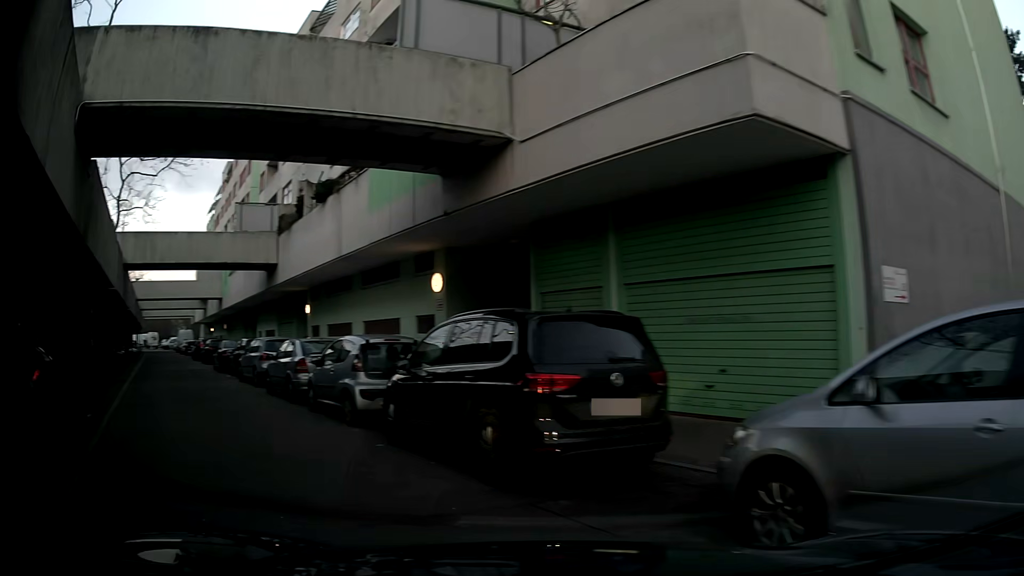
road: residential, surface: asphalt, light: Day
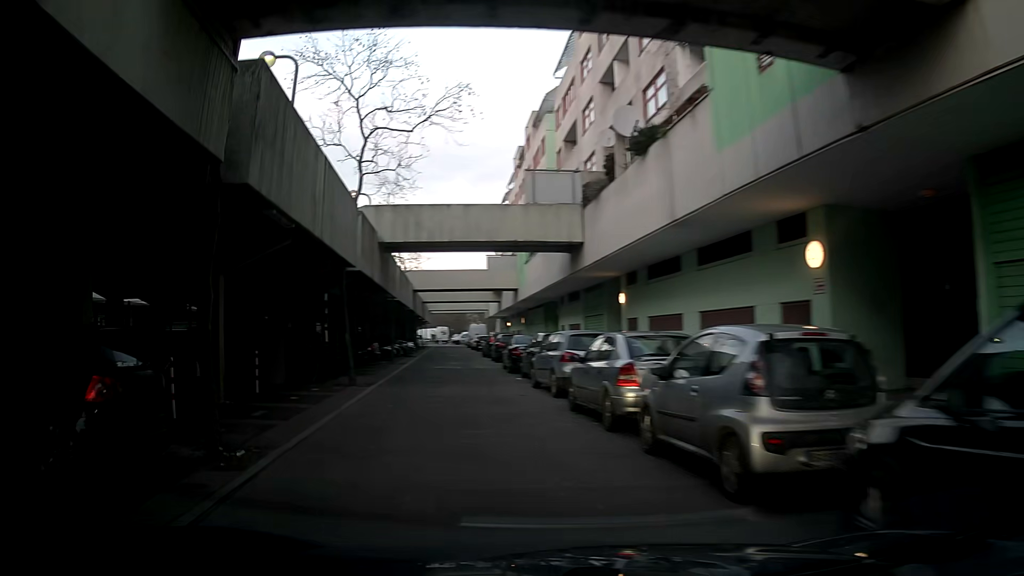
(-1.5, +5.3) m; -26°
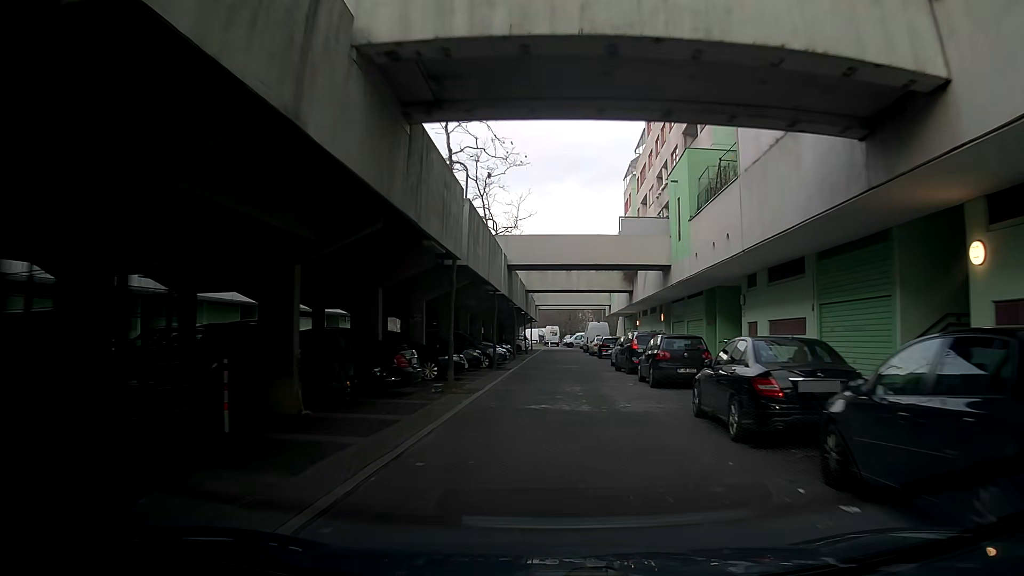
(-2.6, +16.1) m; -10°
